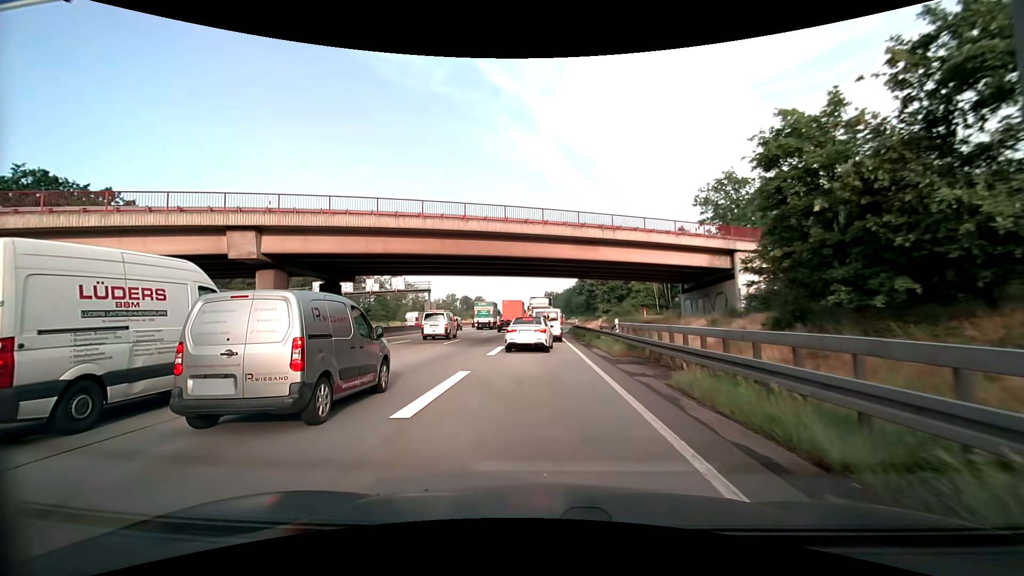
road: motorway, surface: asphalt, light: Day
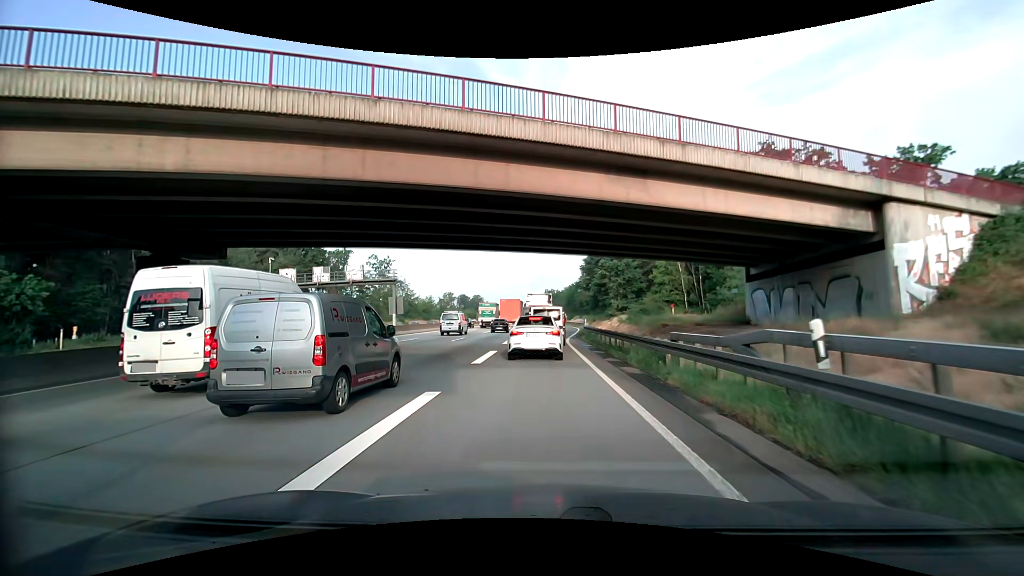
(+0.1, +15.5) m; 0°
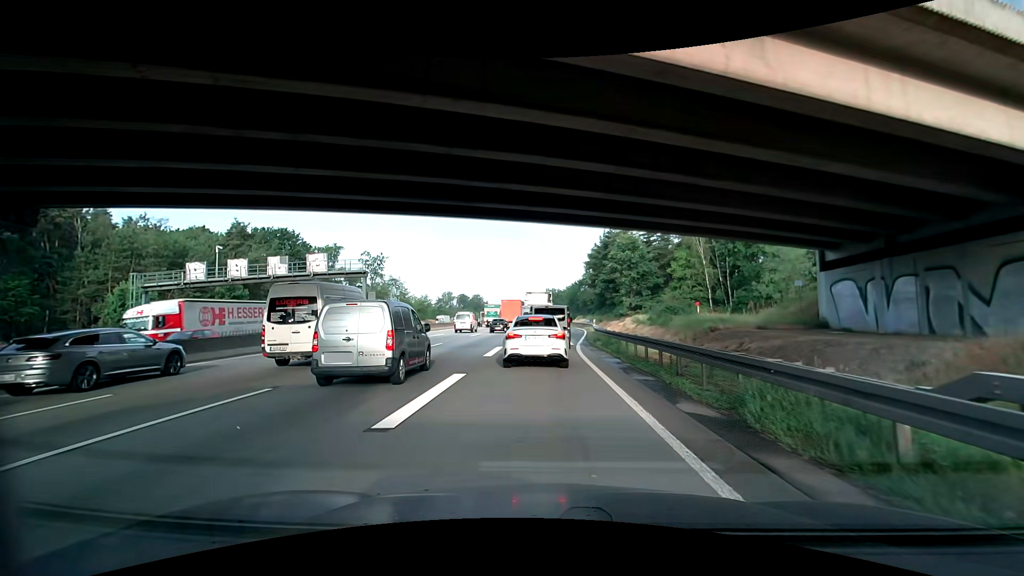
(0.0, +8.7) m; 0°
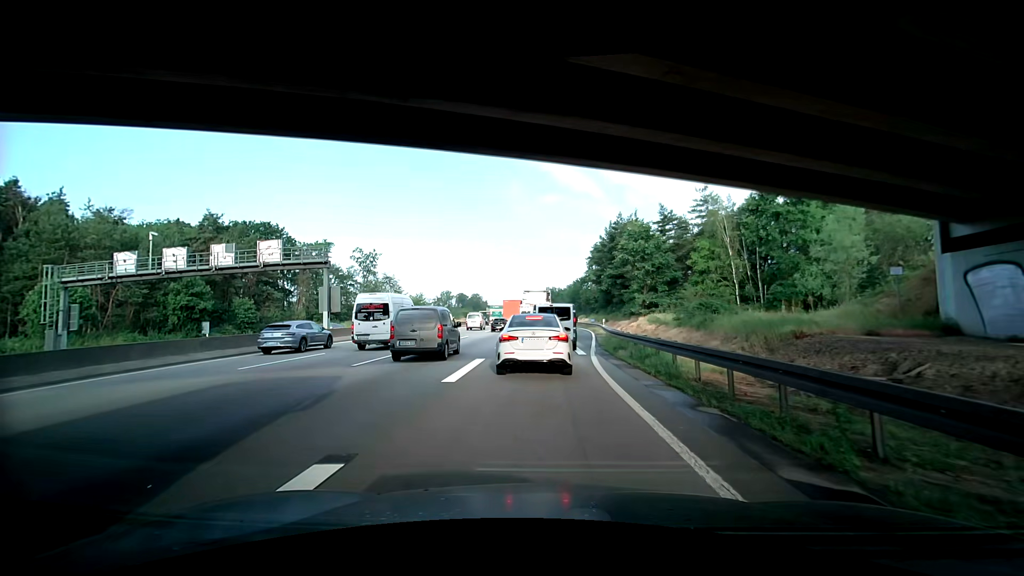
(0.0, +7.4) m; 0°
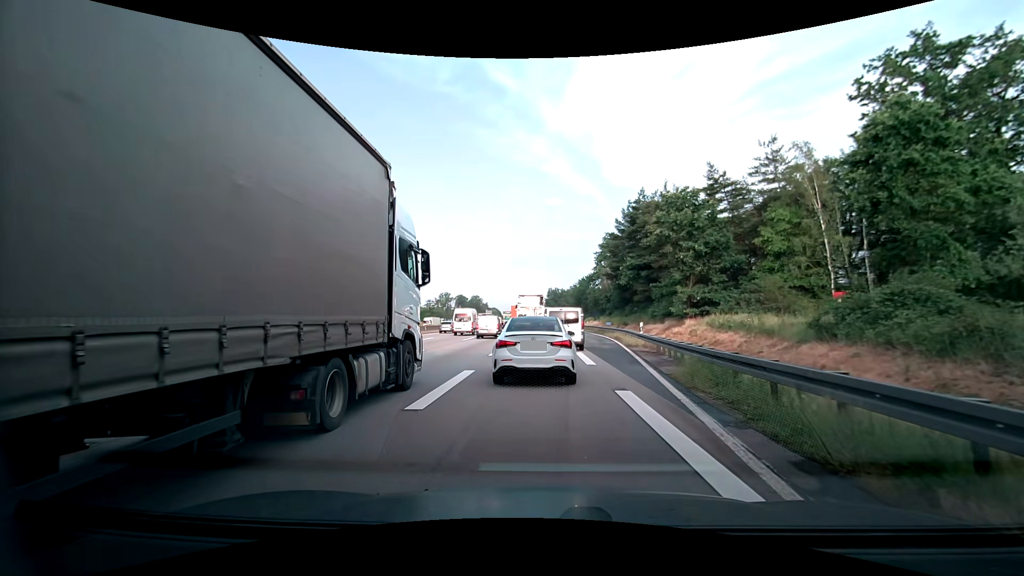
(+0.2, +14.9) m; +2°
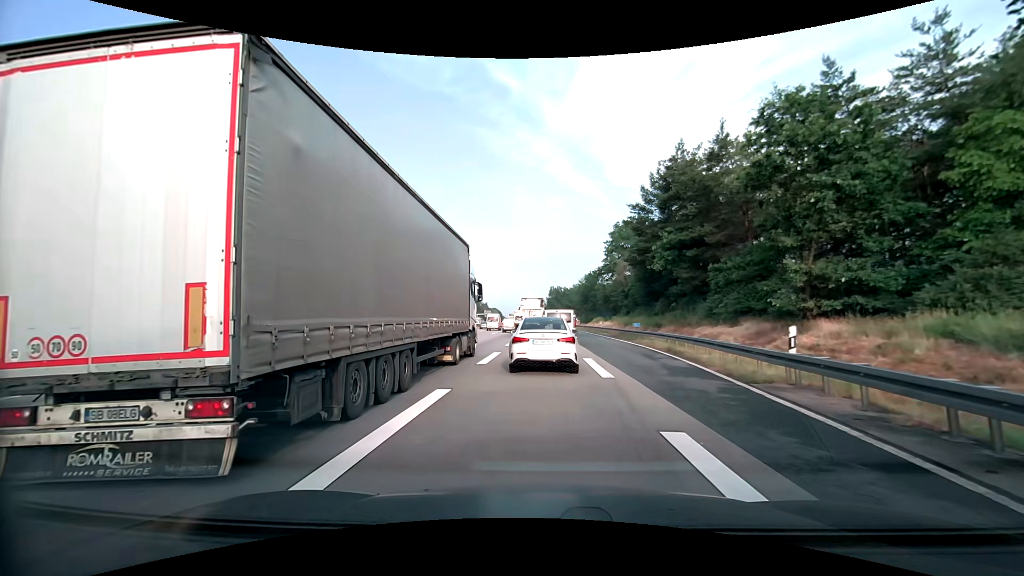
(-0.3, +15.9) m; -1°
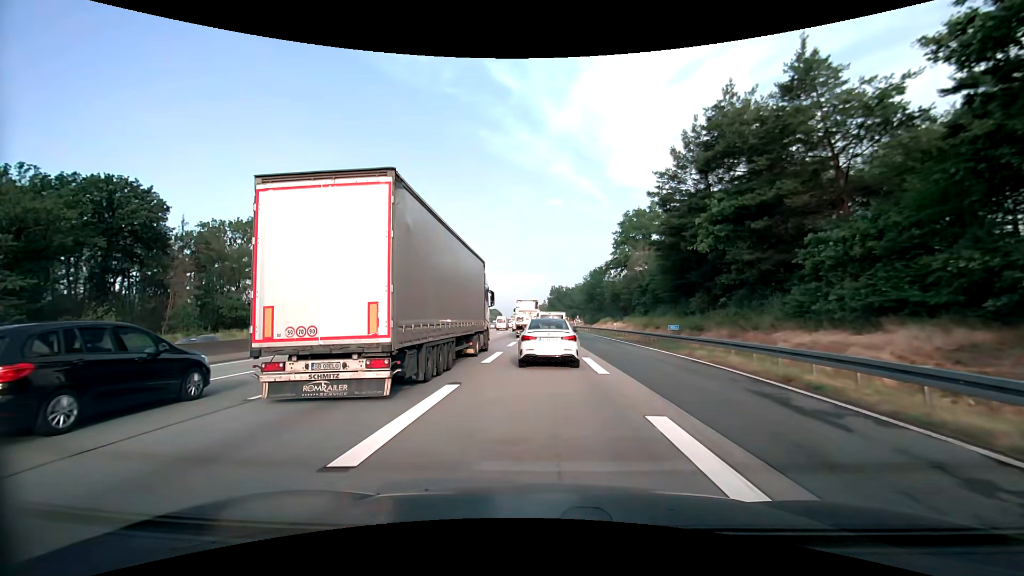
(-0.1, +11.1) m; 0°
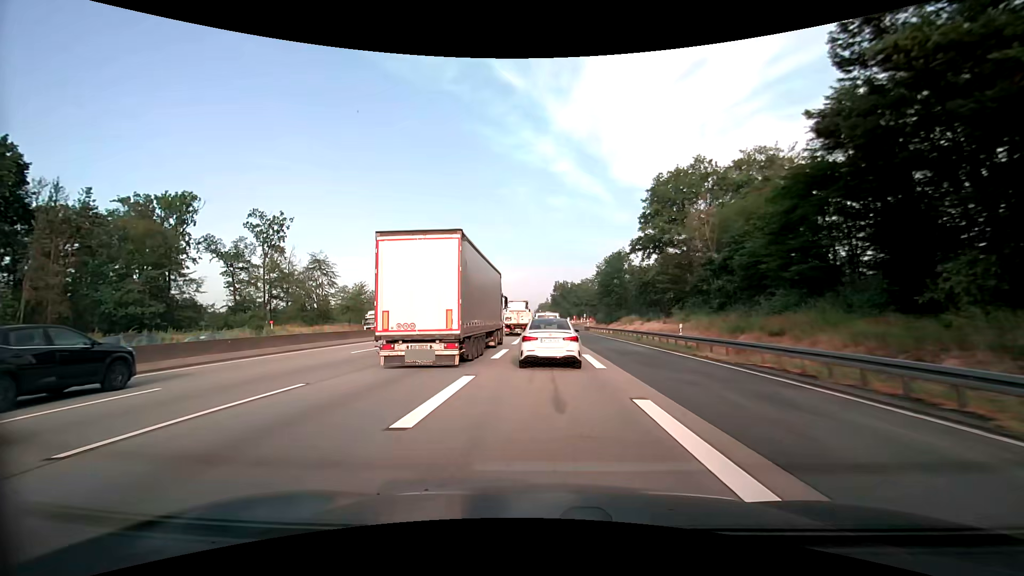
(-0.3, +22.5) m; -1°
(0, +10) (0, +20) (0, +30) (0, +40) (0, +50) (0, +60) (0, +70) (0, +80) (0, +90) (0, +100) m
